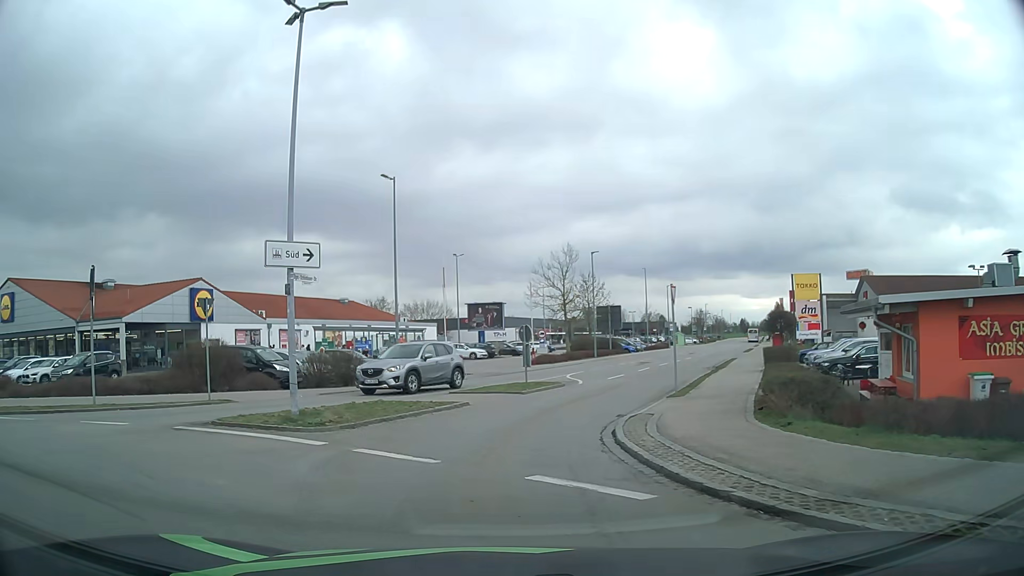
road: tertiary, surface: asphalt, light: Day
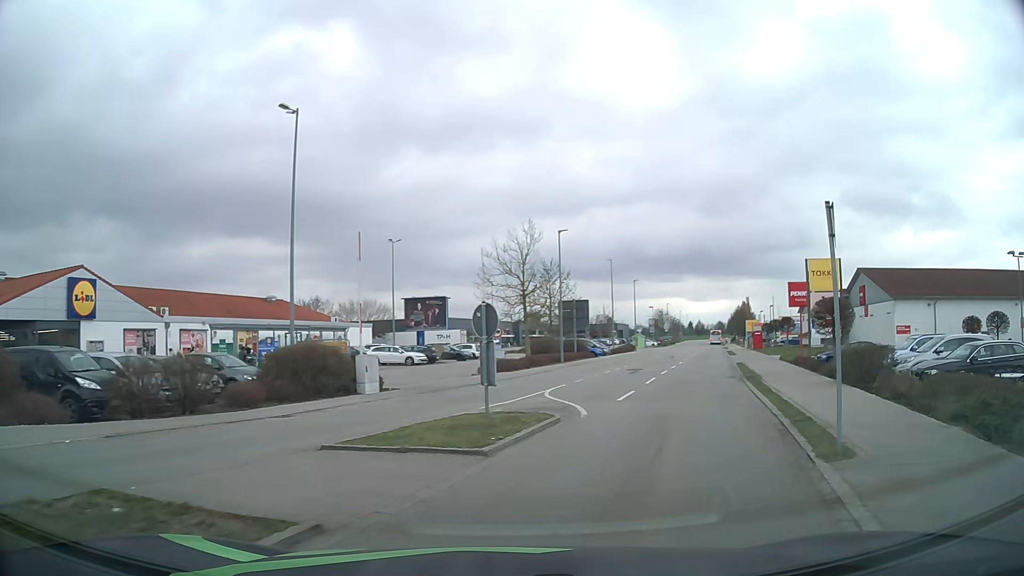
(0.0, +10.9) m; +4°
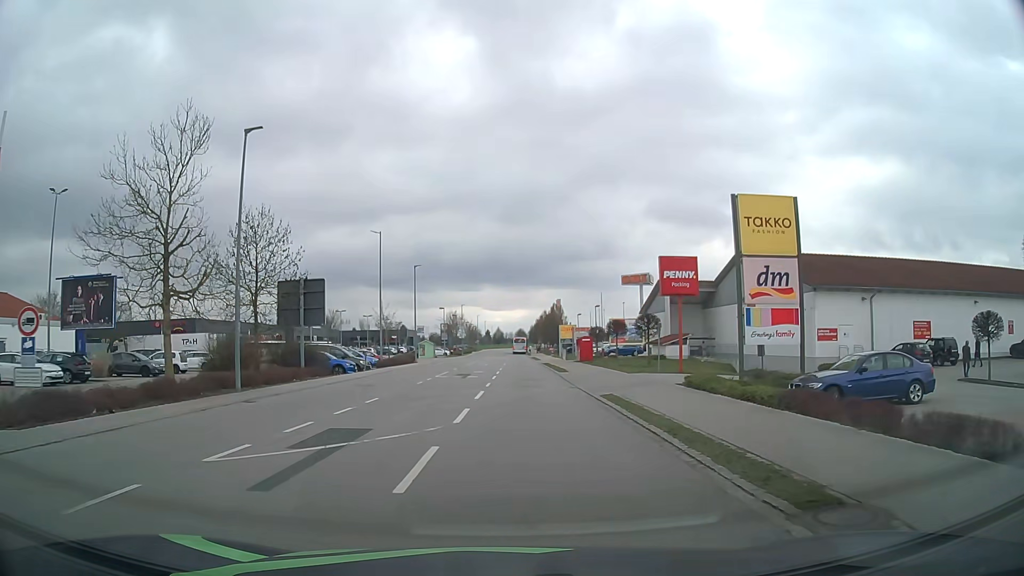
(+5.4, +21.2) m; +19°
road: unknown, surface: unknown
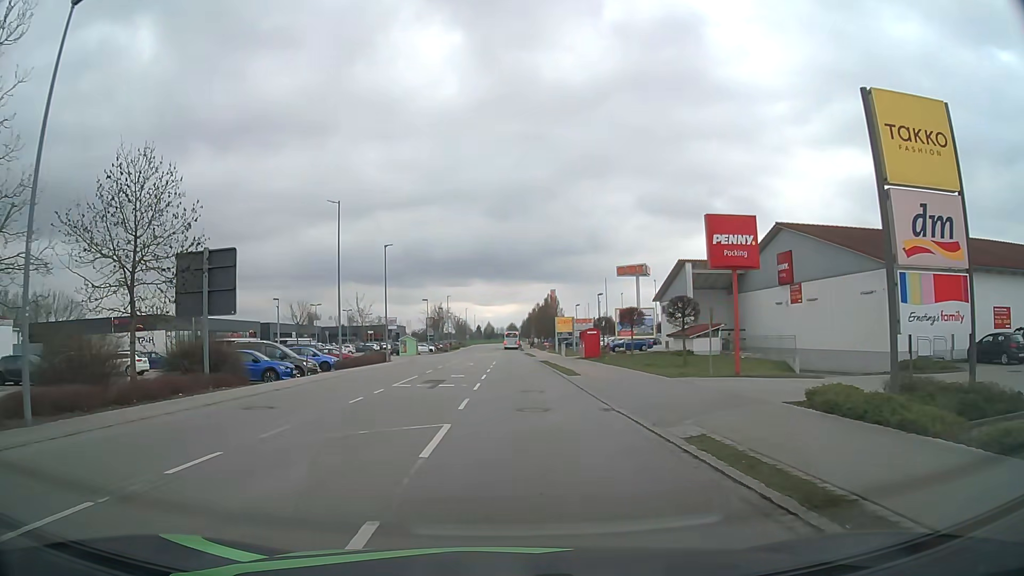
(+0.1, +9.9) m; 0°
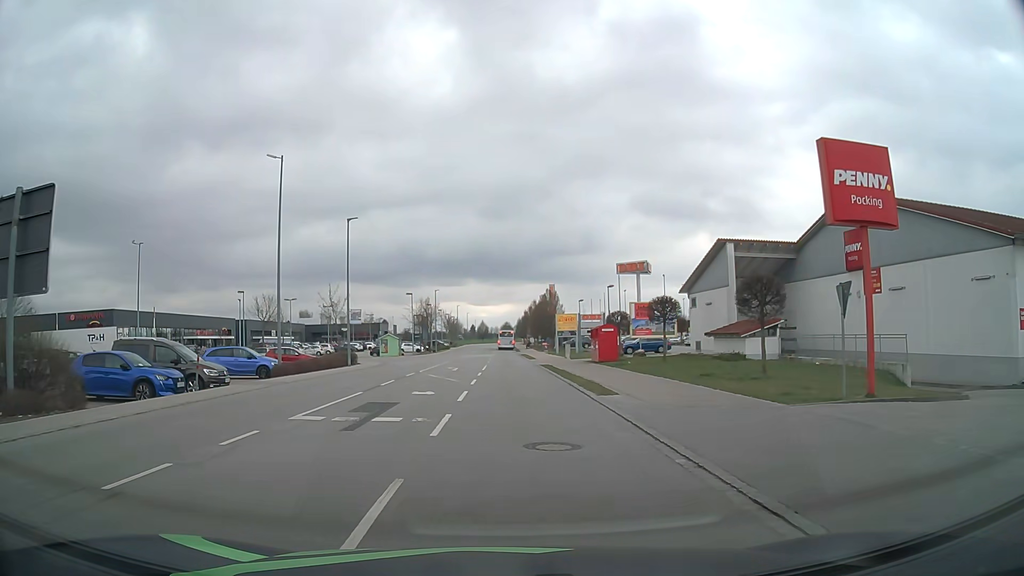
(+0.1, +10.2) m; +1°
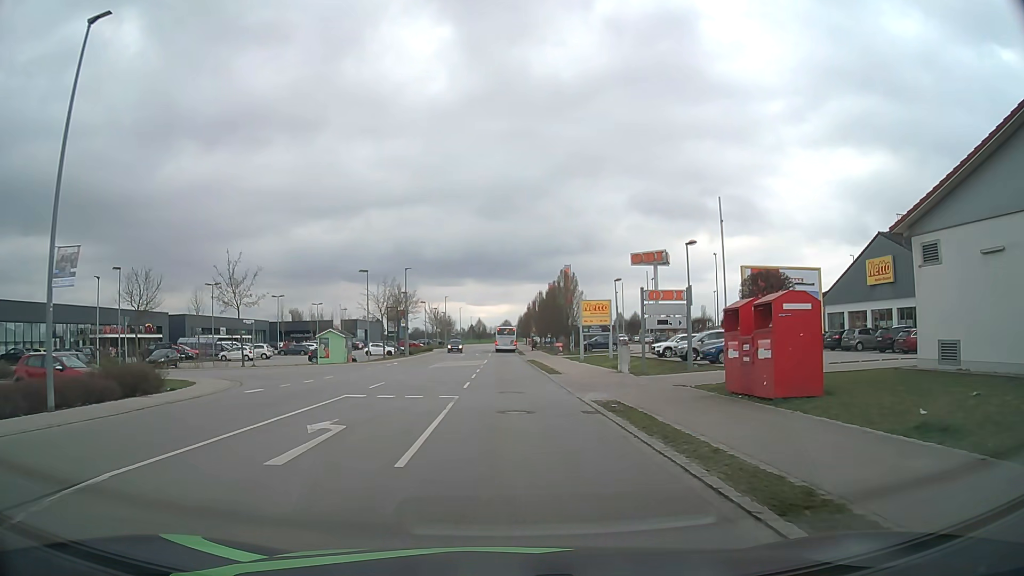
(0.0, +26.3) m; 0°
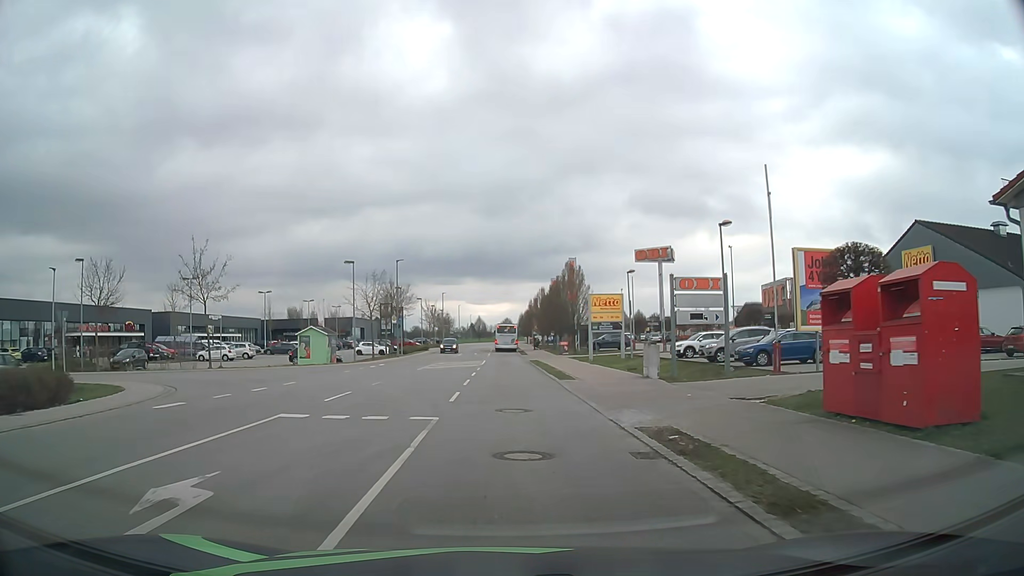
(0.0, +5.4) m; 0°
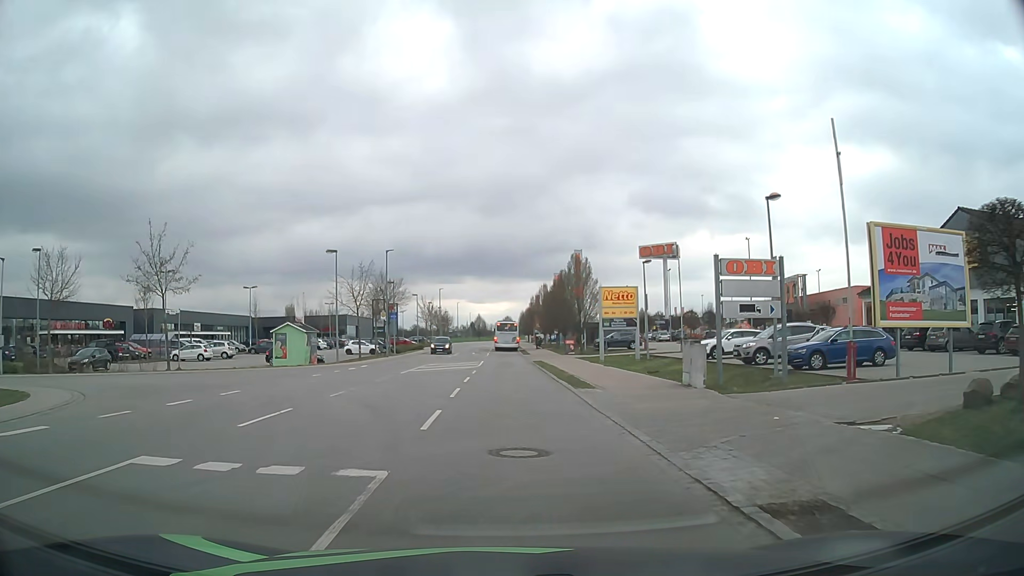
(0.0, +5.3) m; 0°
